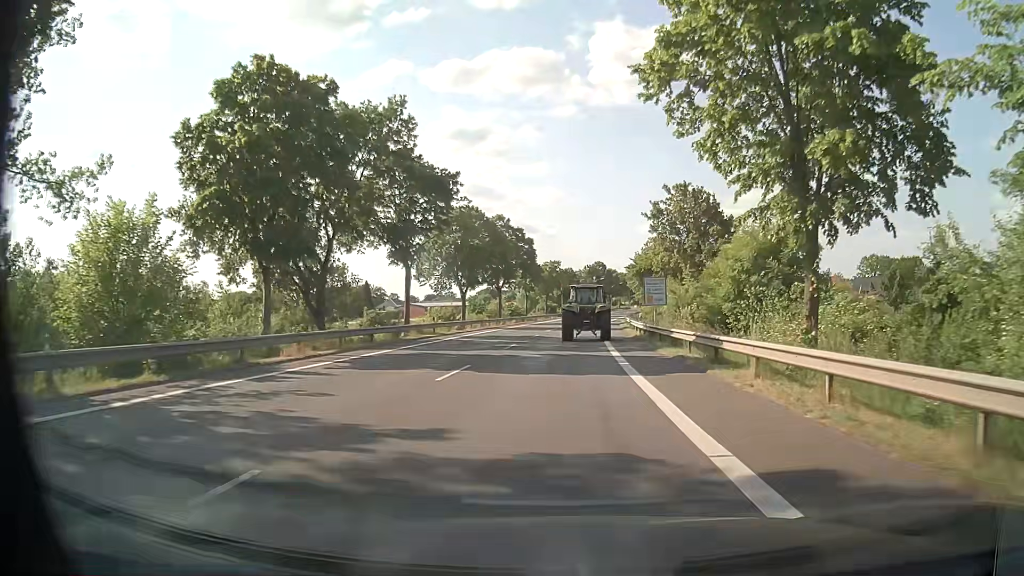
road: primary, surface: asphalt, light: Day
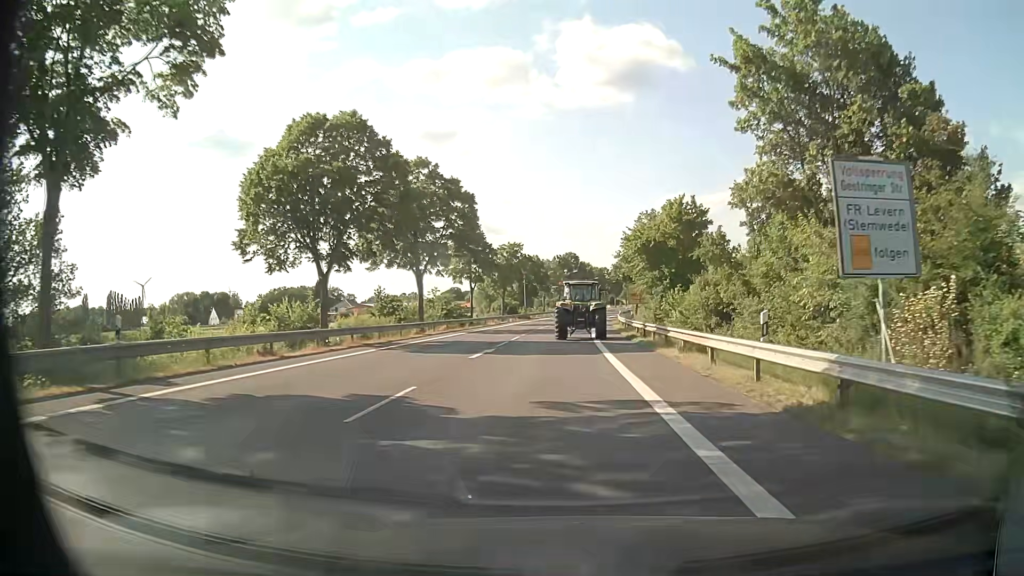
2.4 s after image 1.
(+0.8, +29.2) m; +3°
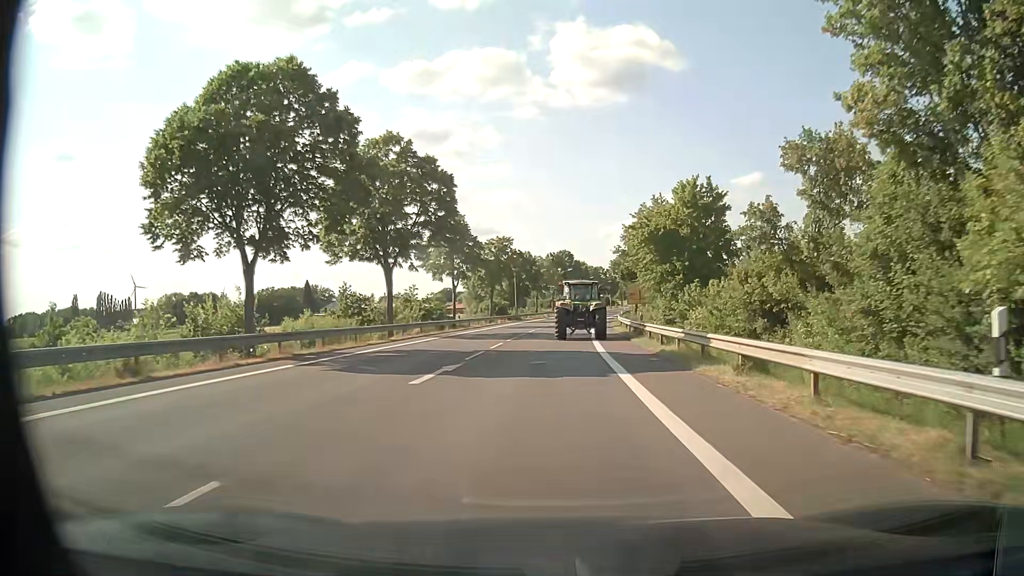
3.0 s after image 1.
(0.0, +7.2) m; +1°
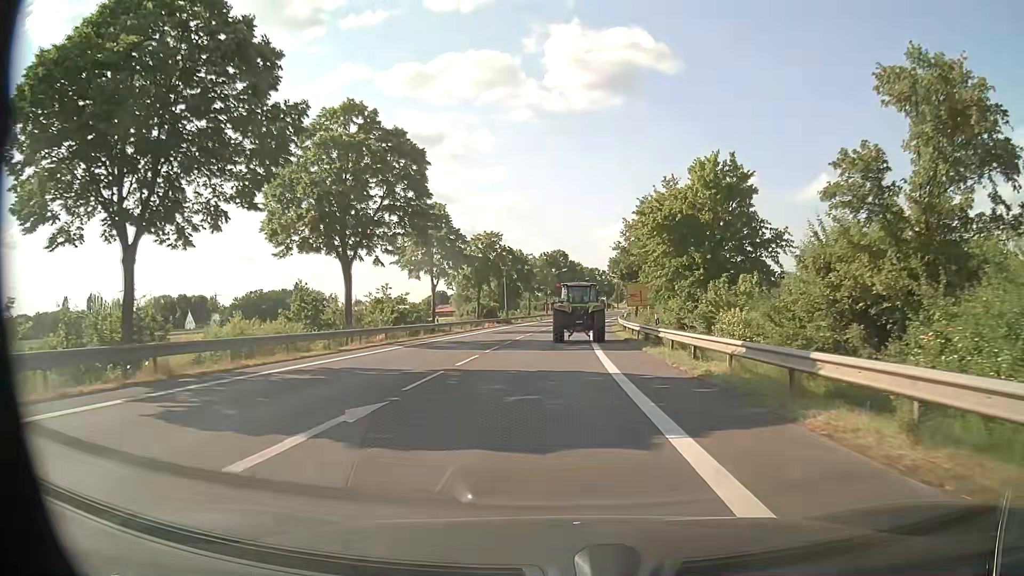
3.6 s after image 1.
(0.0, +7.1) m; 0°
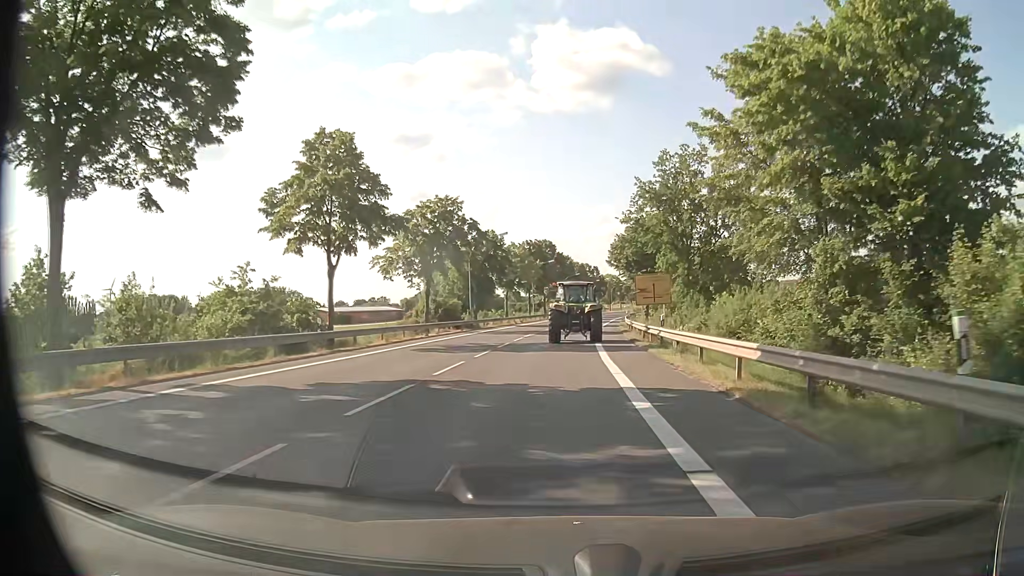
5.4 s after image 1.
(+0.5, +21.0) m; +2°
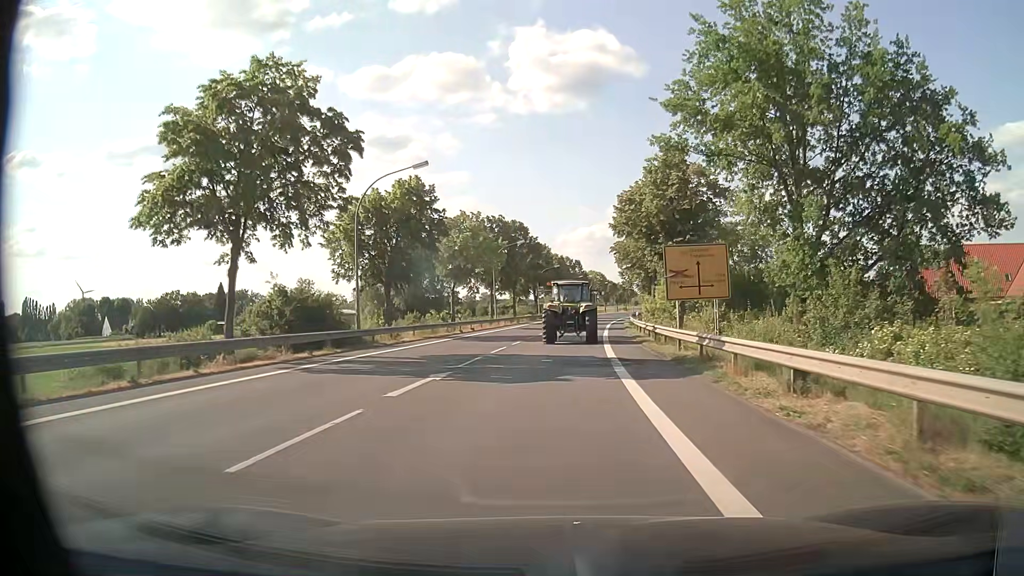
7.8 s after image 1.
(+0.4, +27.3) m; +2°
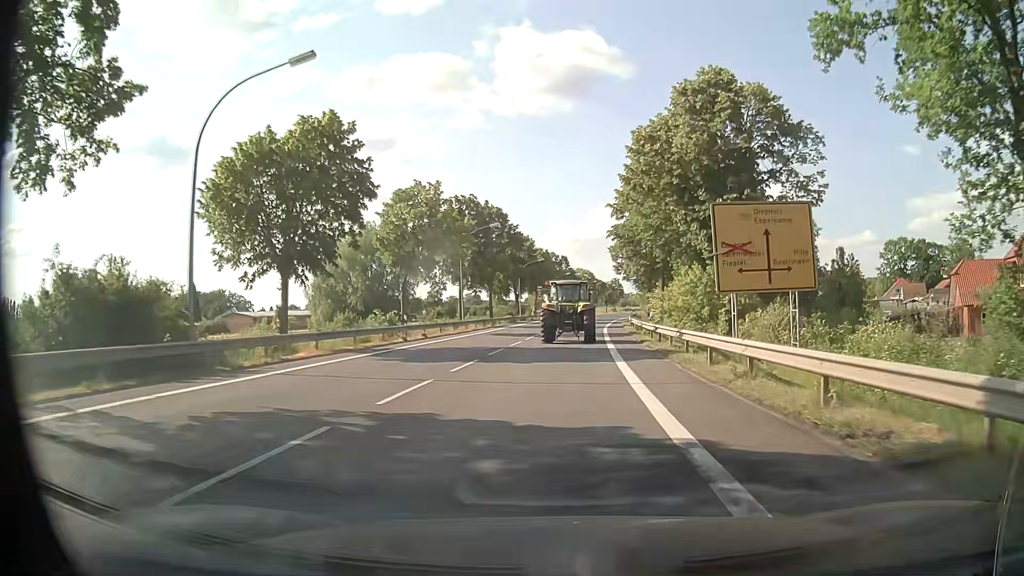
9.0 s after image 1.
(+0.2, +13.4) m; +1°
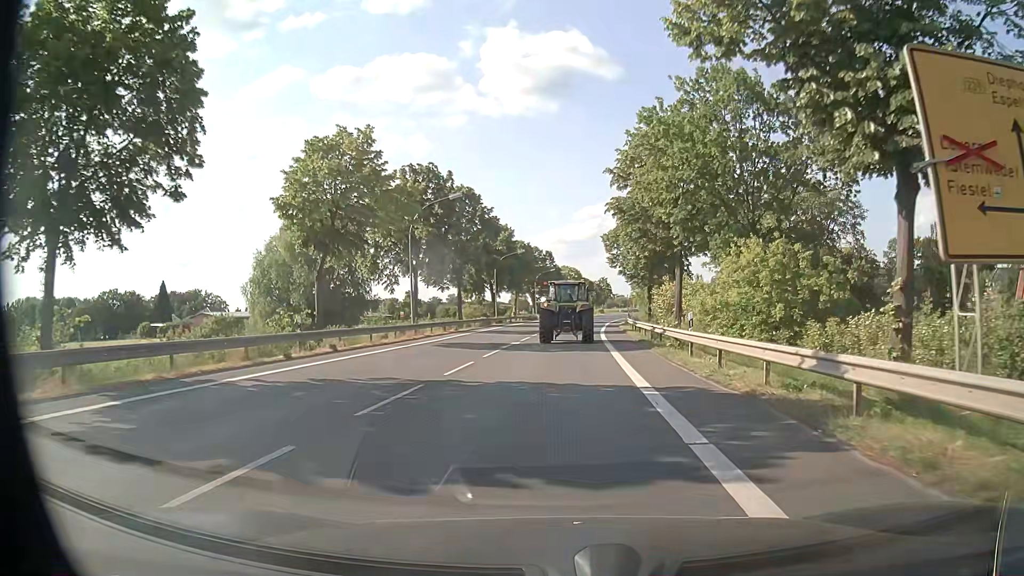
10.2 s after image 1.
(+0.2, +13.2) m; +1°
(0, +10) (0, +20) (+1, +30) (+1, +40) (+2, +50) (+3, +60) (+4, +70) (+5, +80) (+6, +90) (+8, +100) m
